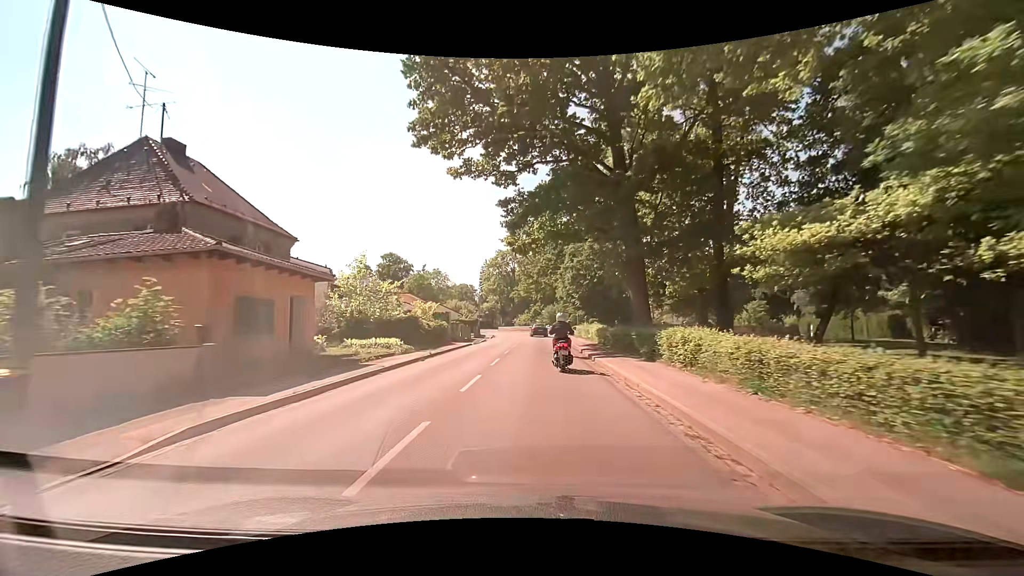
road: secondary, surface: asphalt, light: Day
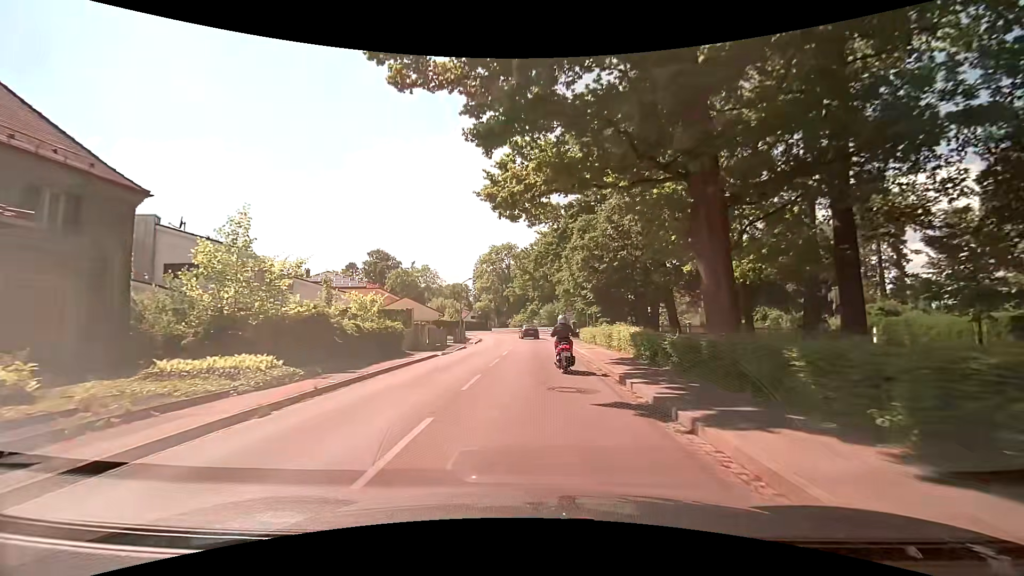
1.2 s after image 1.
(-0.1, +12.0) m; -1°
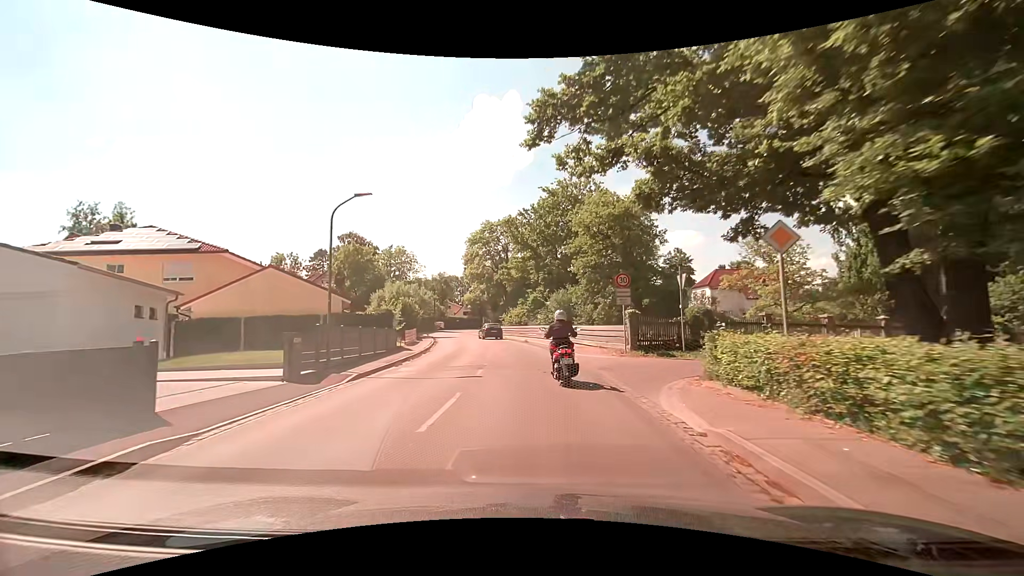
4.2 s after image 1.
(+0.3, +29.1) m; 0°
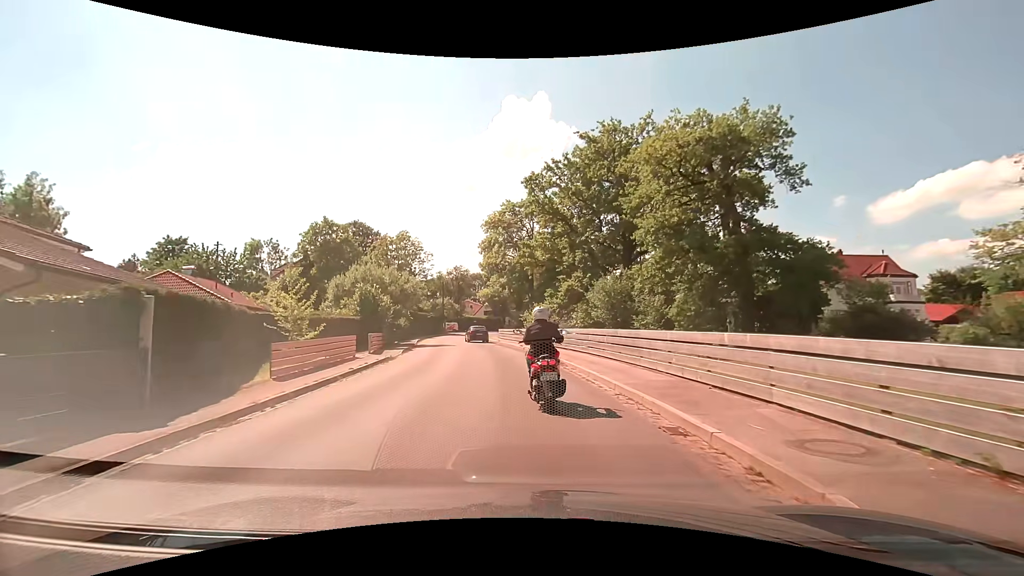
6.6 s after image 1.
(-0.3, +19.4) m; -3°
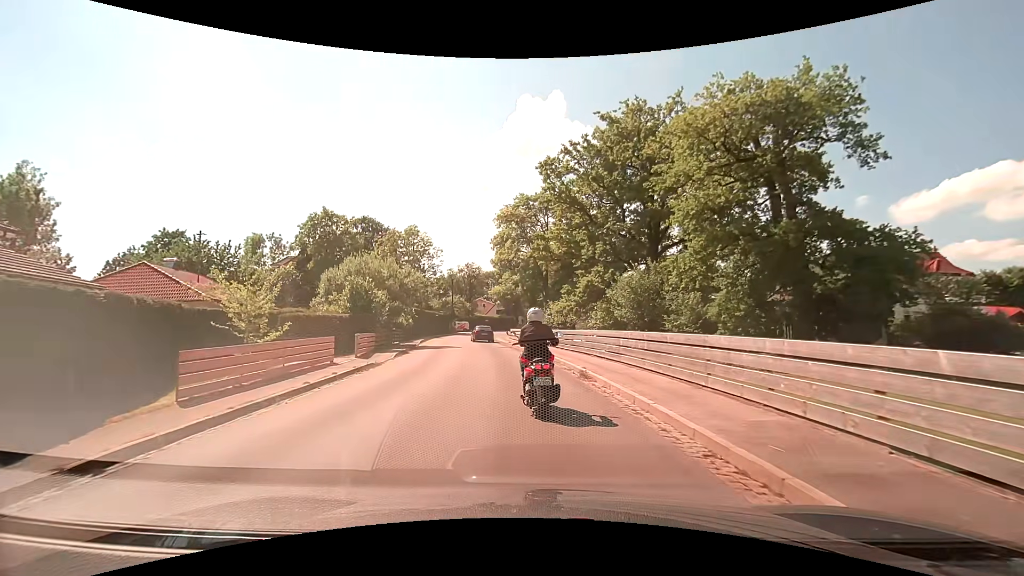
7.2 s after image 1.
(-0.1, +4.3) m; -1°
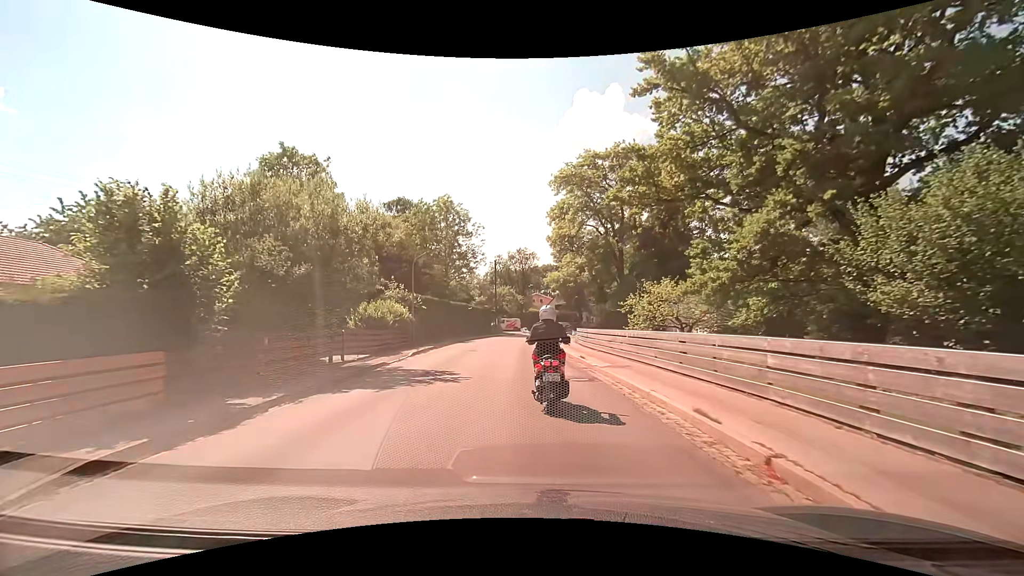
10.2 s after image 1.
(-1.6, +20.1) m; -8°
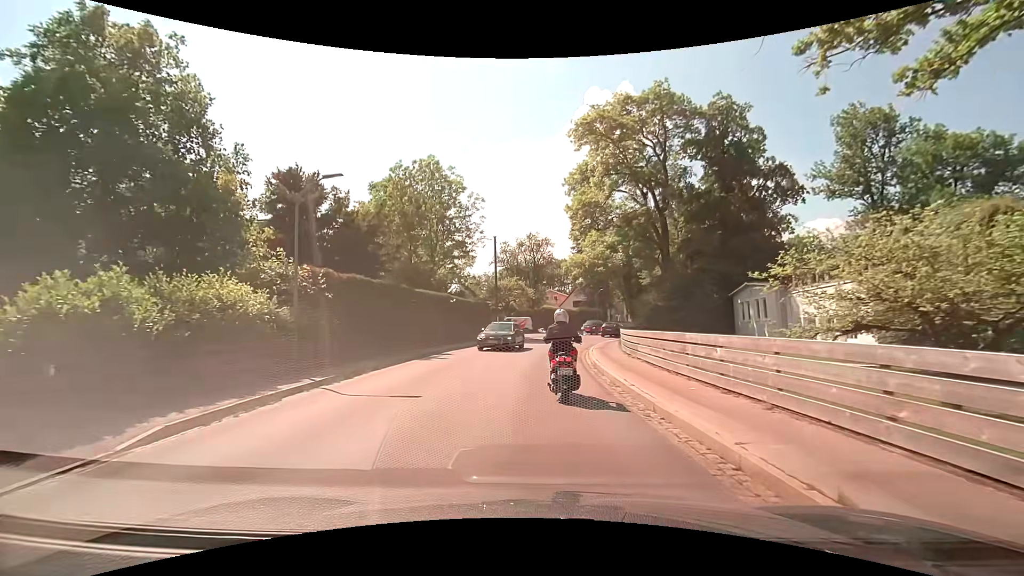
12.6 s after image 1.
(-0.3, +16.2) m; -2°
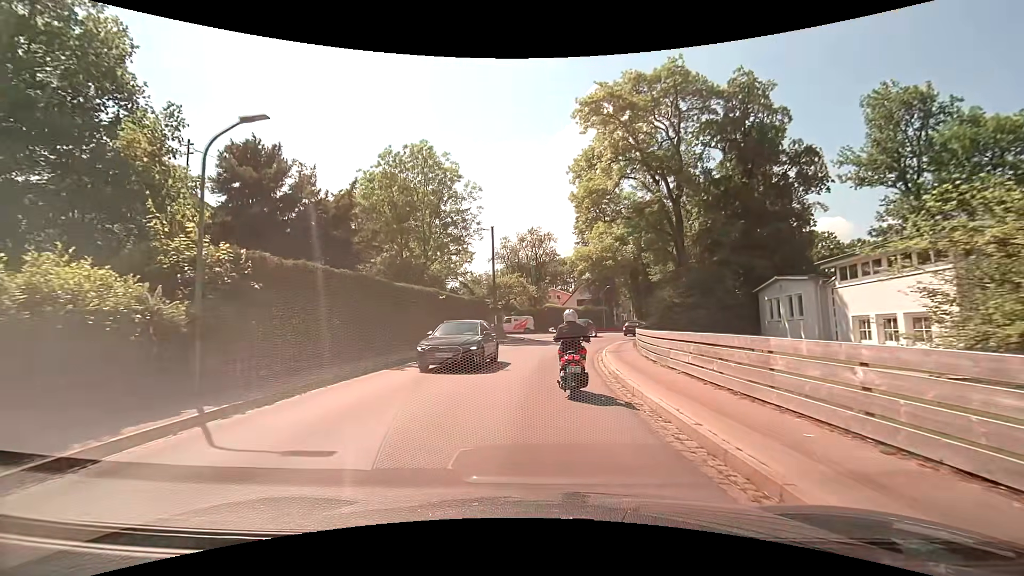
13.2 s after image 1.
(0.0, +4.2) m; +1°
(0, +10) (0, +20) (+2, +30) (+4, +40) (+8, +49) (+12, +58) (+17, +67) (+22, +75) (+28, +83) (+33, +92) m
